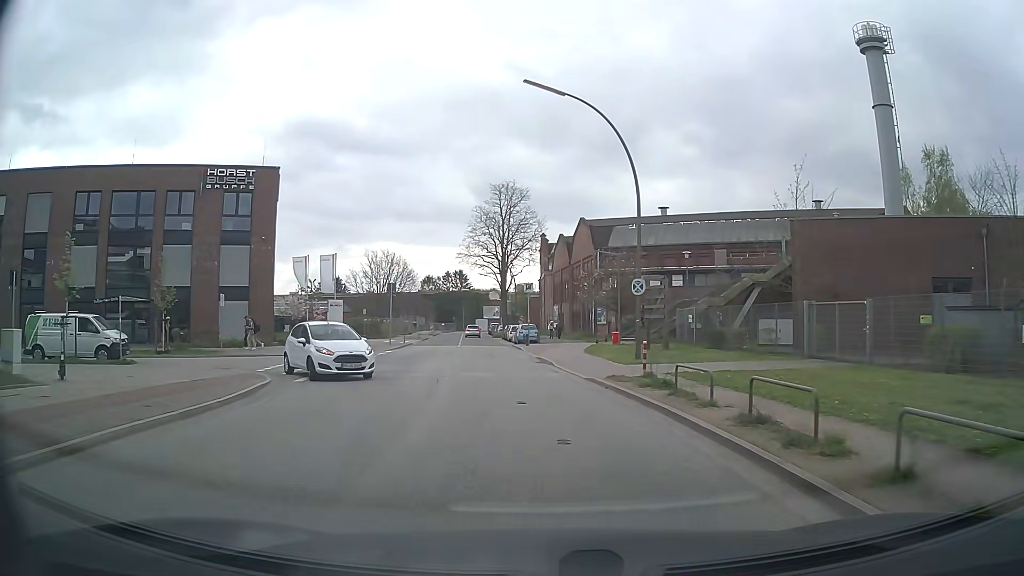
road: residential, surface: asphalt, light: Day
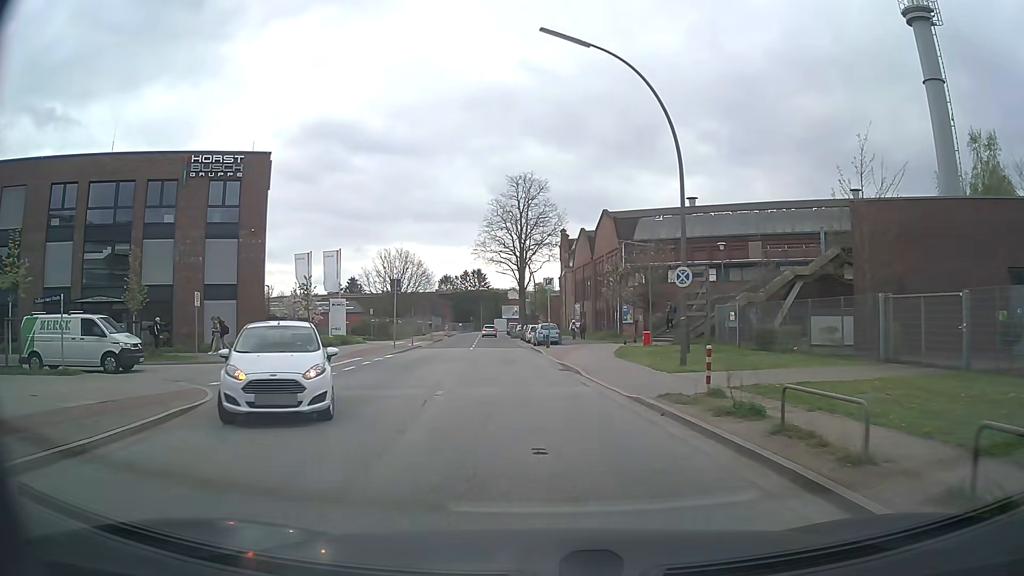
(-0.1, +4.6) m; -2°
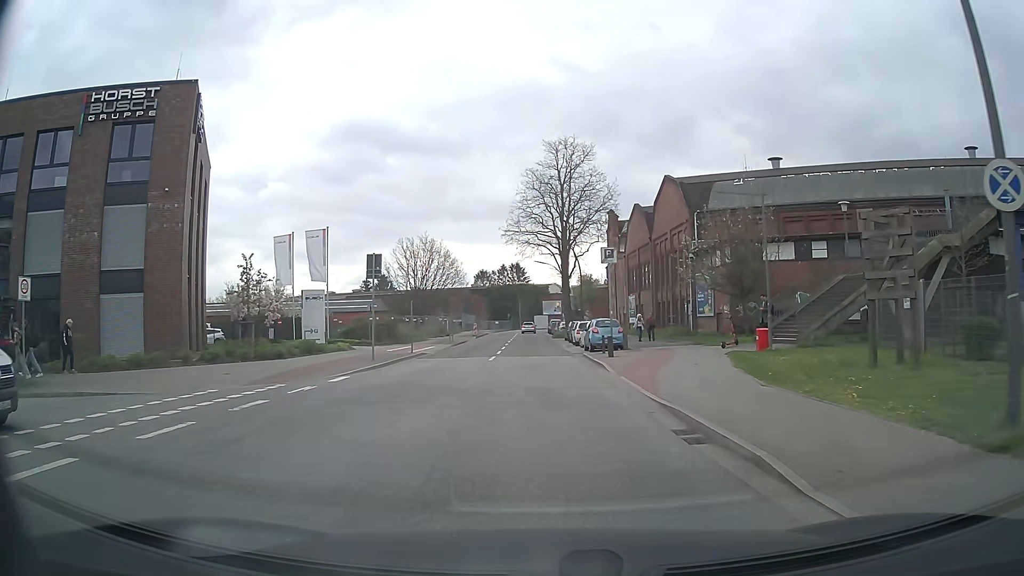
(-0.5, +13.7) m; -4°
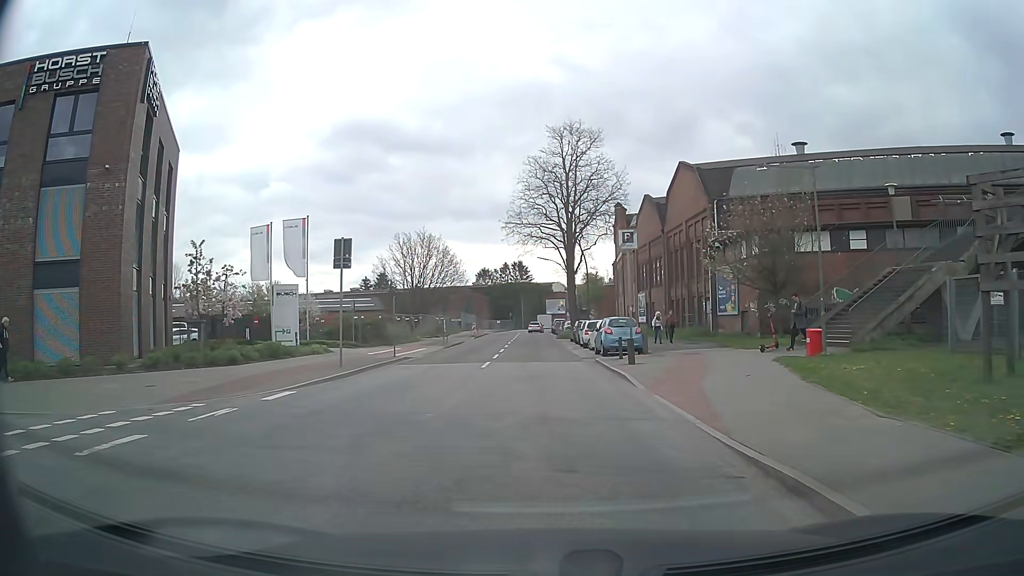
(0.0, +4.5) m; 0°
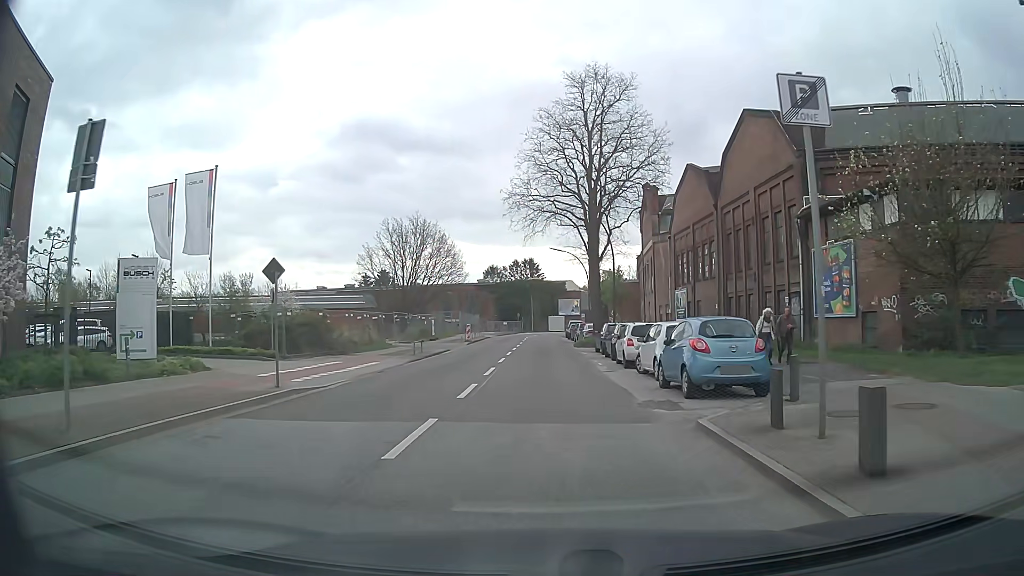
(-0.1, +13.5) m; -1°
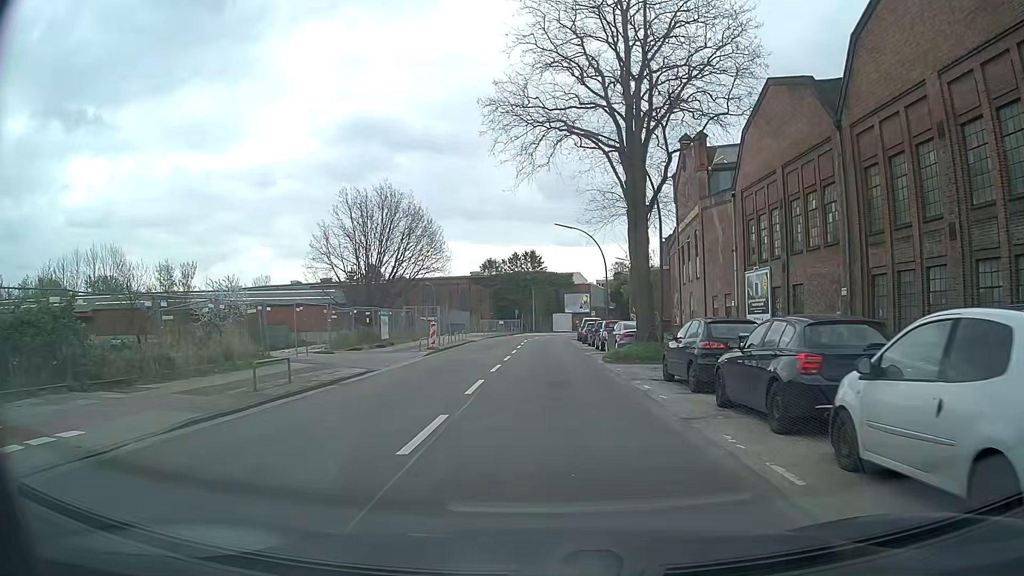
(0.0, +17.9) m; 0°
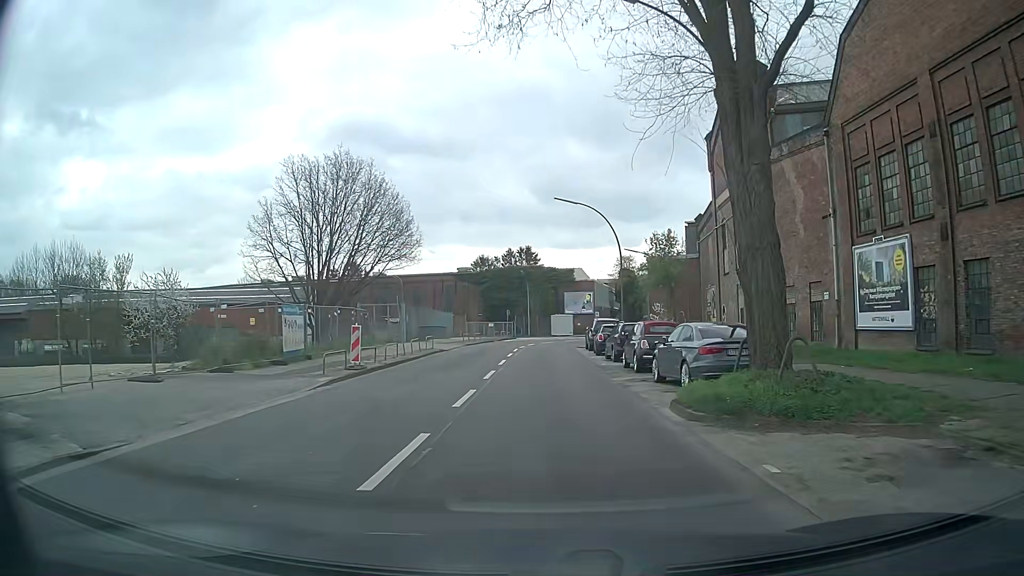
(0.0, +13.4) m; 0°
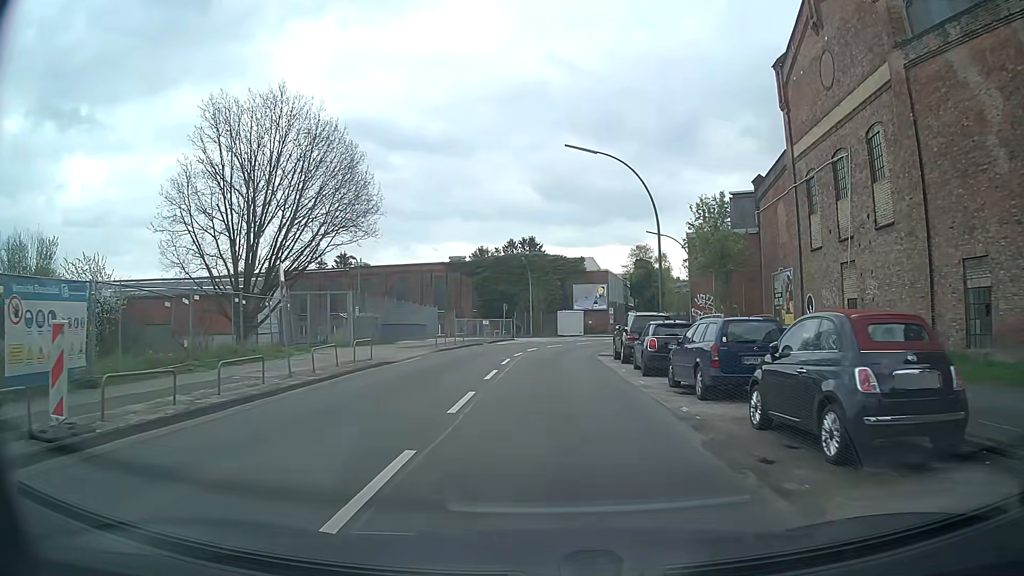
(0.0, +13.4) m; 0°
(0, +10) (0, +20) (+1, +30) (+2, +40) (+5, +49) (+9, +59) (+13, +68) (+17, +77) (+21, +86) (+25, +95) m
